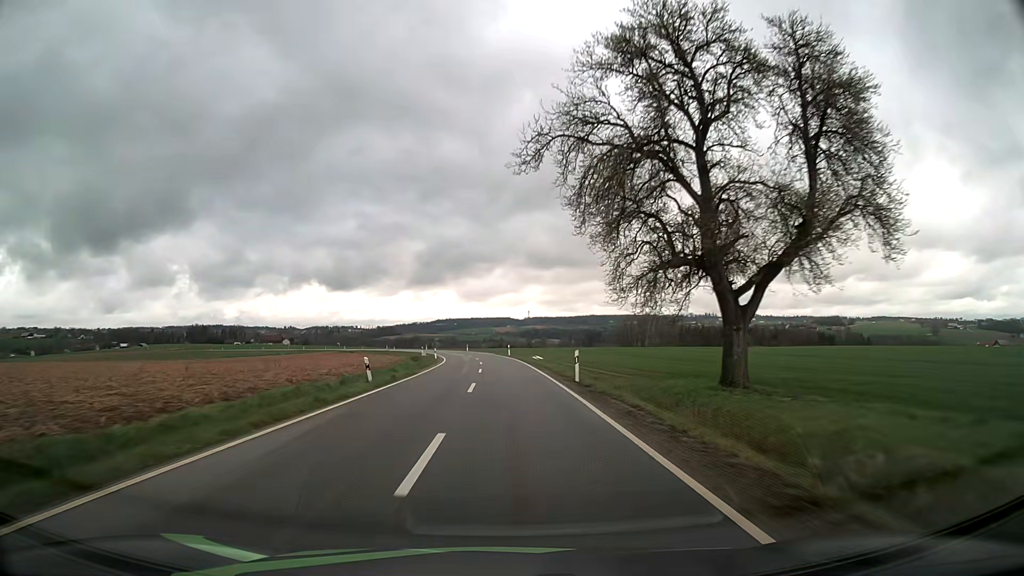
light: Day
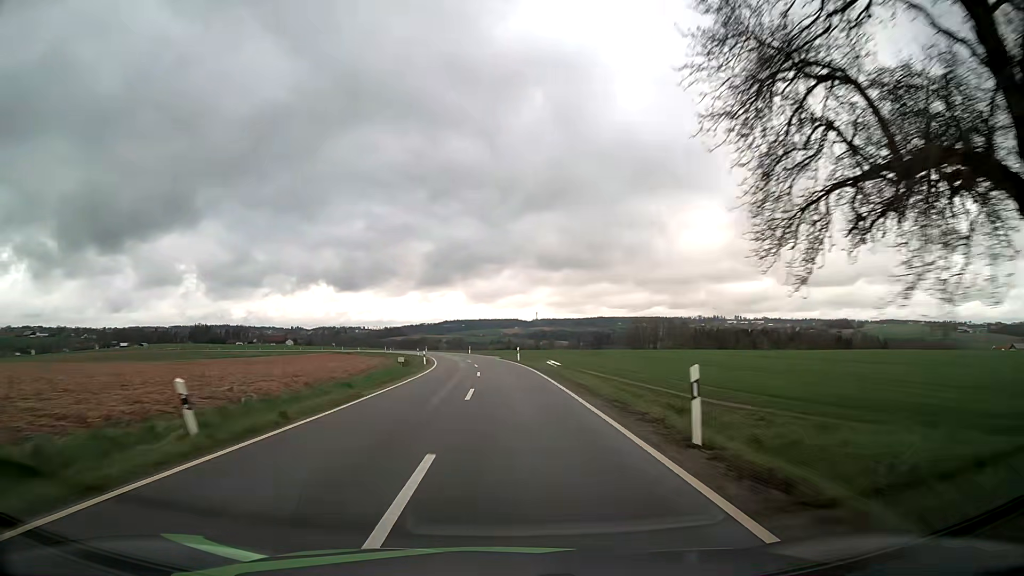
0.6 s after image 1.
(-0.1, +14.0) m; -1°
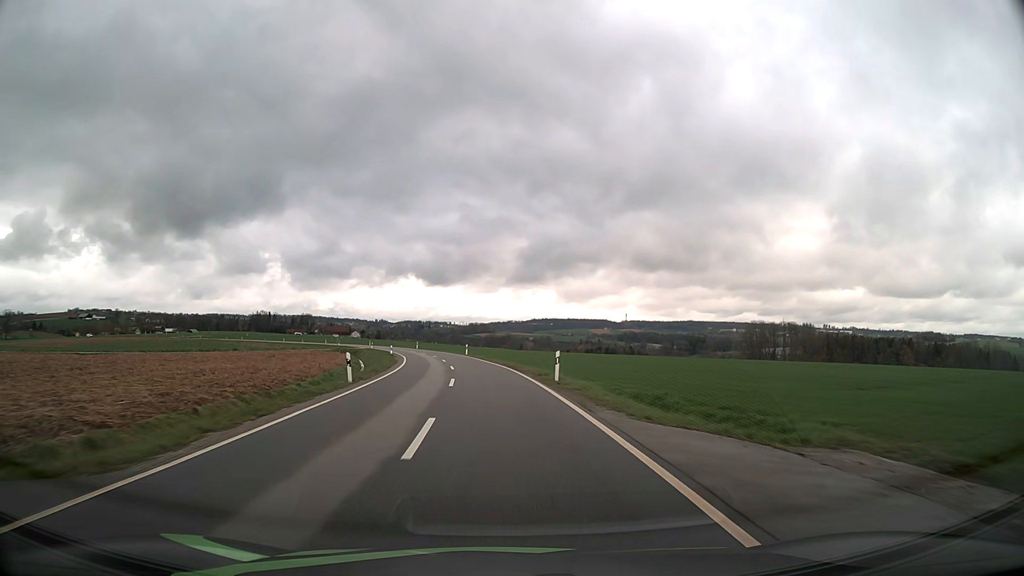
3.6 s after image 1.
(-3.6, +69.8) m; -7°
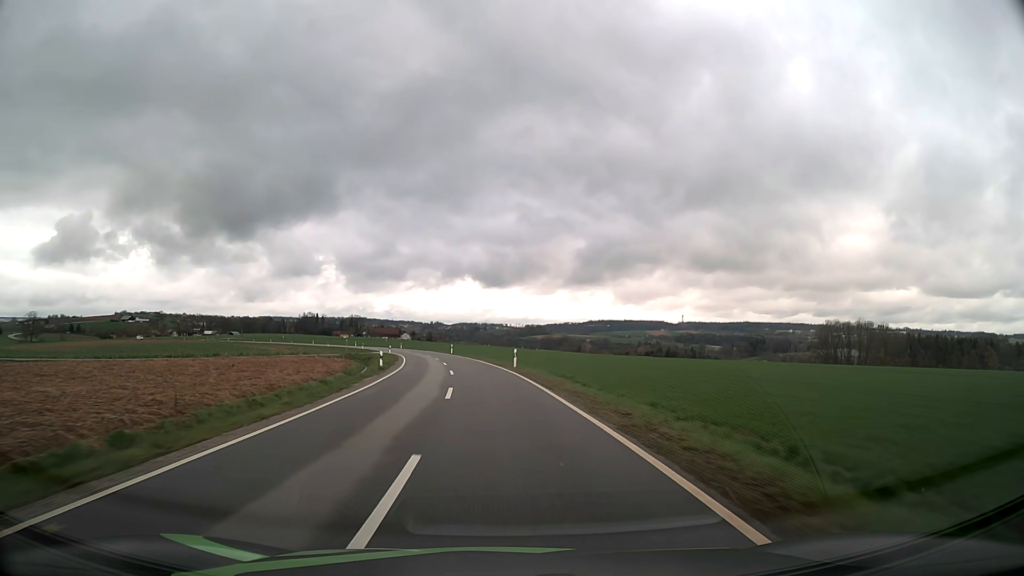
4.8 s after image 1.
(-1.2, +28.1) m; -5°
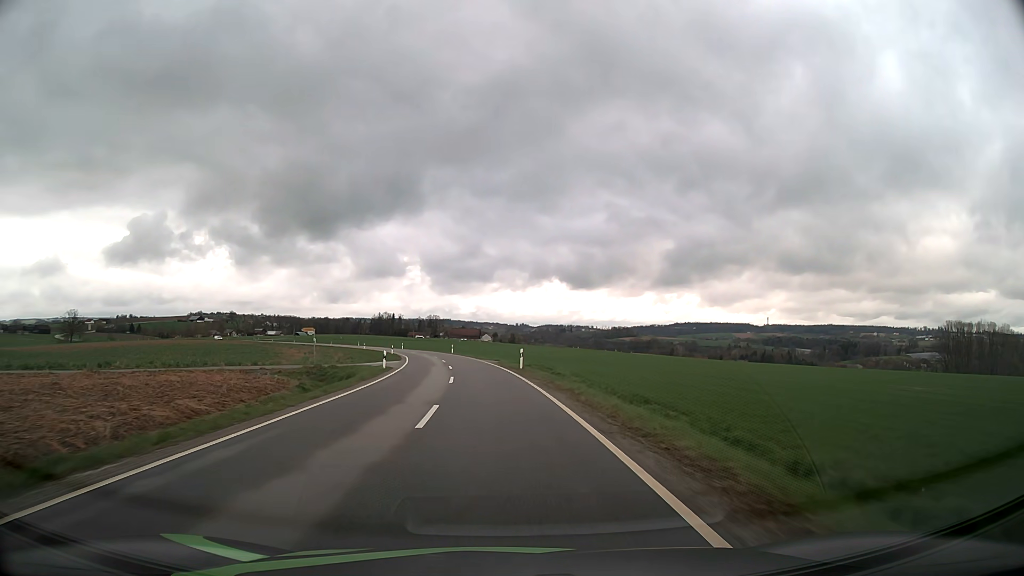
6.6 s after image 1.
(-2.5, +42.4) m; -7°
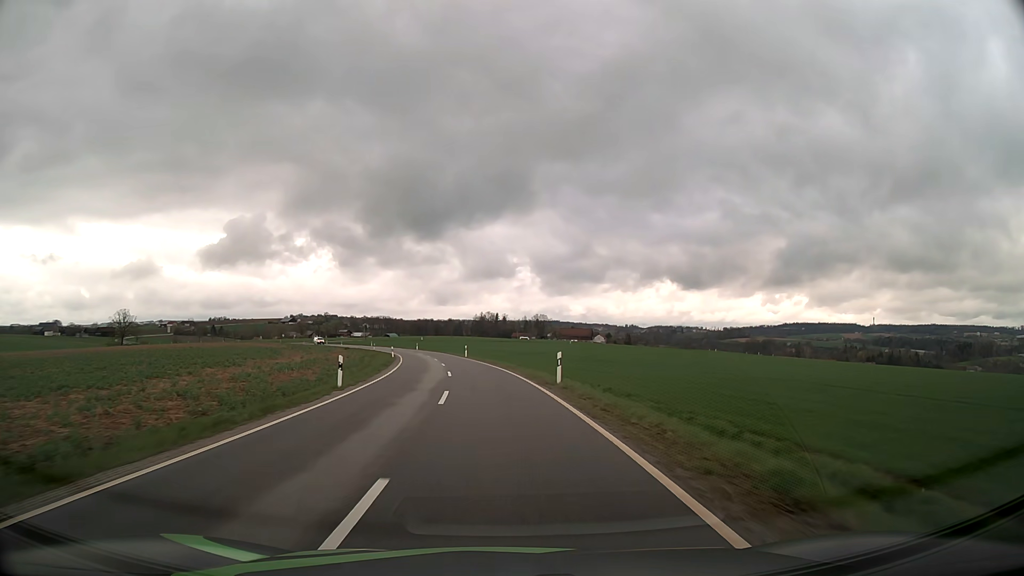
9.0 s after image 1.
(-4.6, +56.8) m; -9°
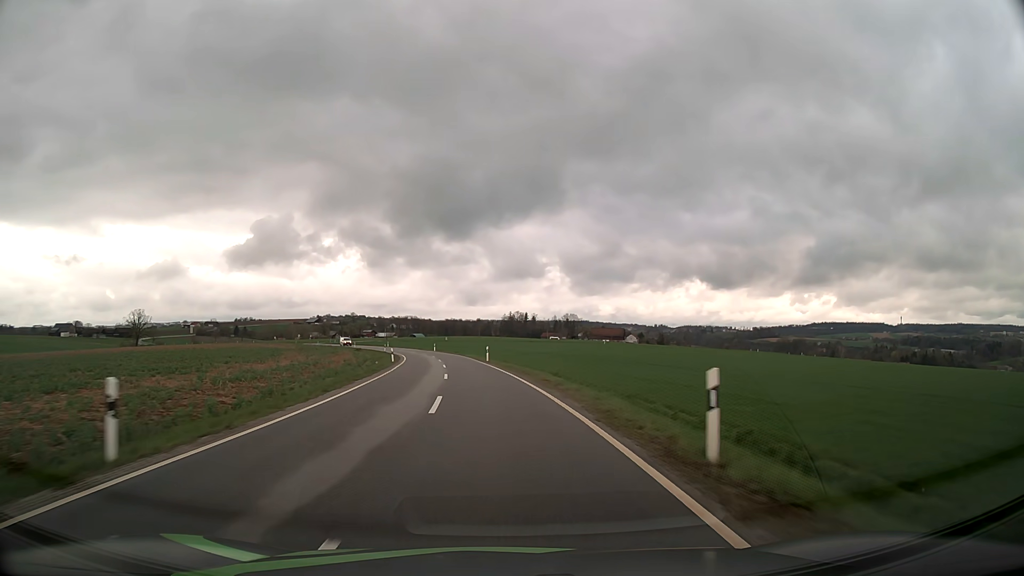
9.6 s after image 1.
(-0.3, +14.3) m; -2°
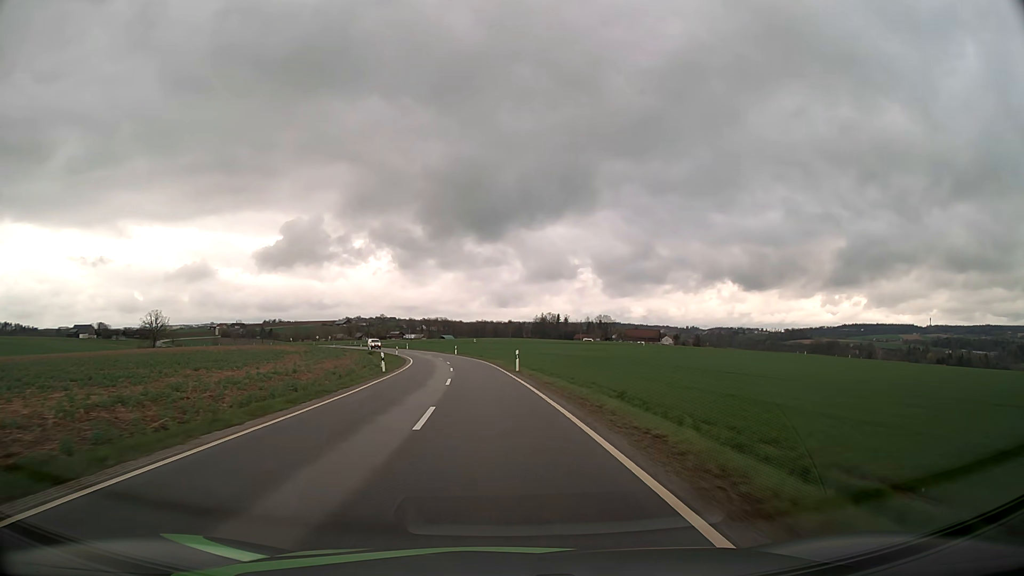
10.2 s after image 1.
(-0.4, +14.4) m; -3°
(0, +10) (0, +20) (-1, +30) (-2, +40) (-3, +50) (-4, +60) (-6, +70) (-8, +79) (-10, +89) (-13, +99) m
